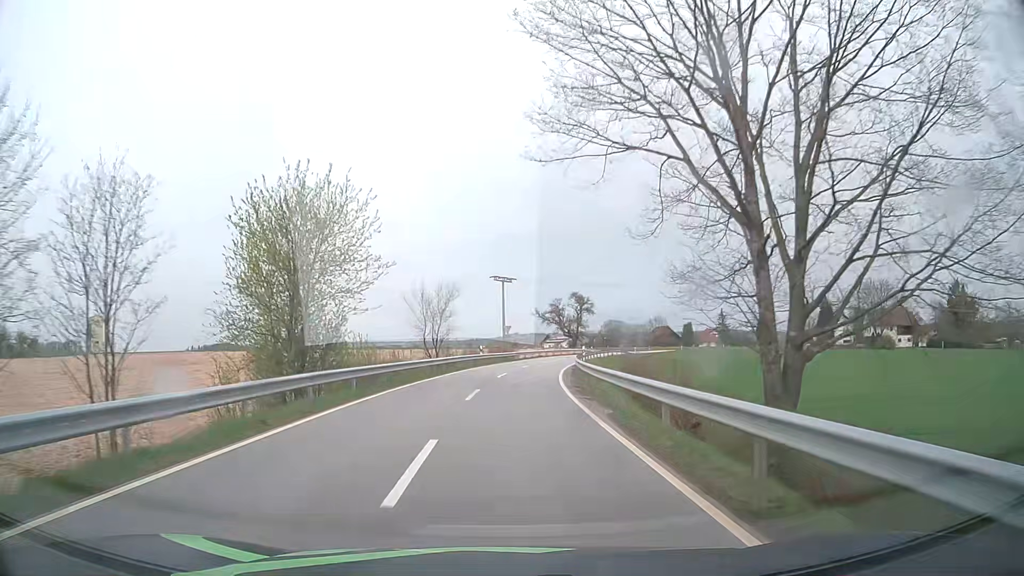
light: Day
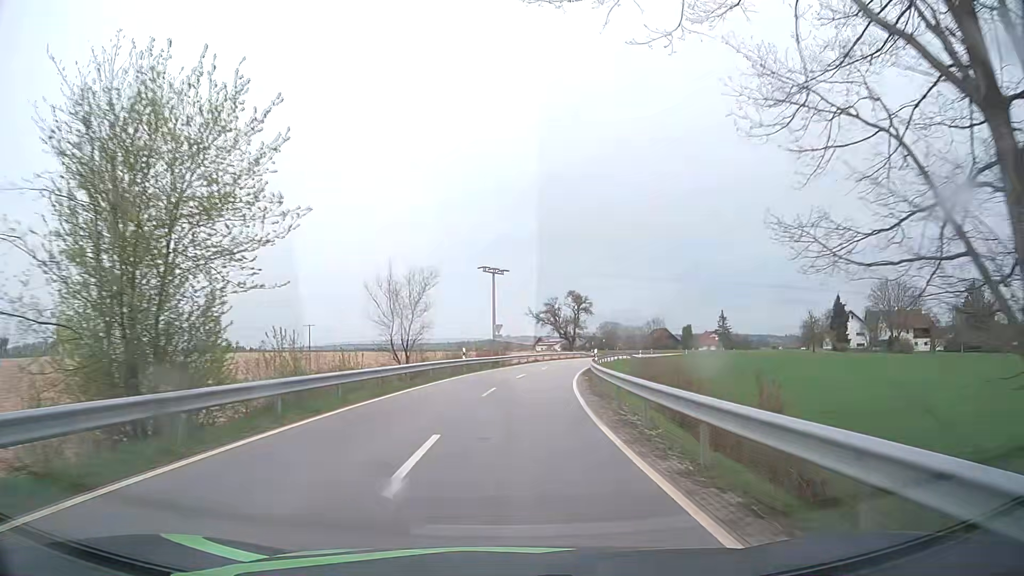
(+0.1, +10.5) m; +1°
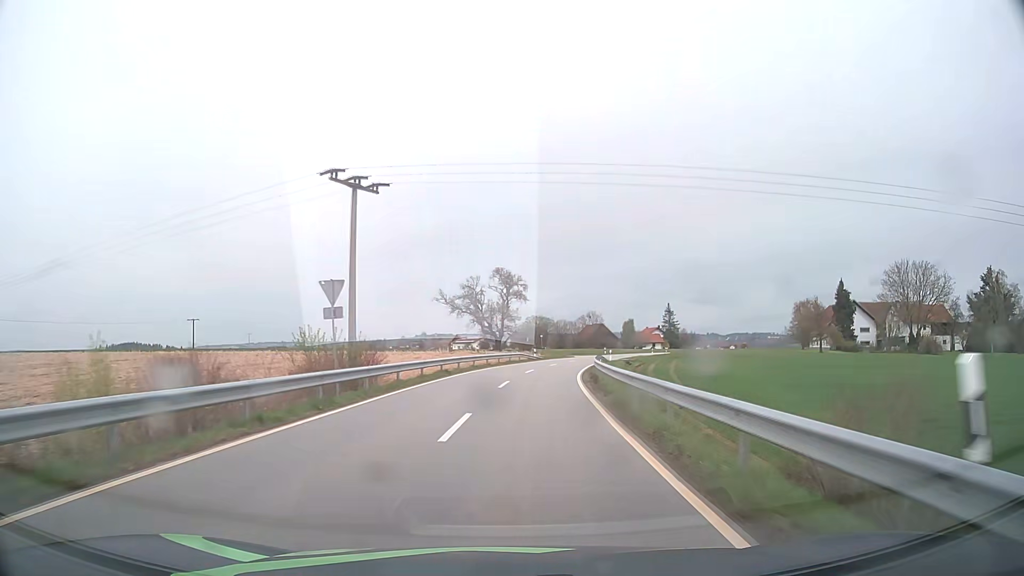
(+1.8, +33.7) m; +7°
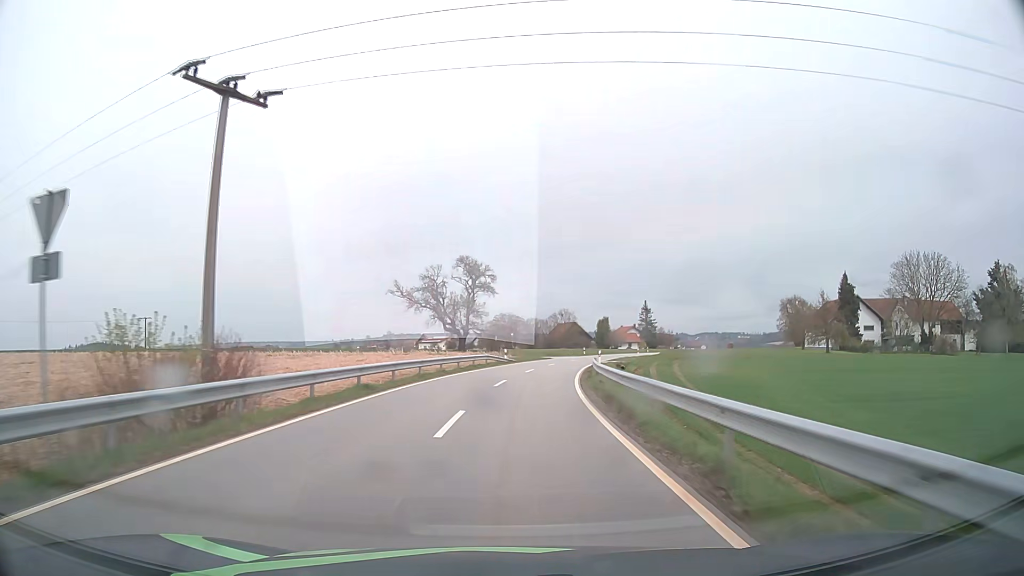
(+0.3, +11.9) m; +3°
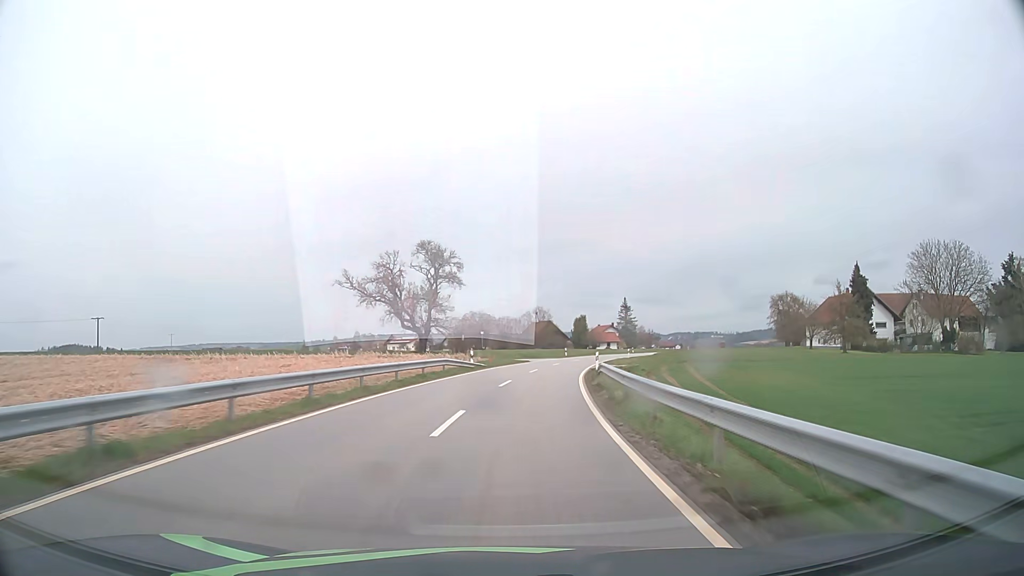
(+0.3, +12.1) m; +2°
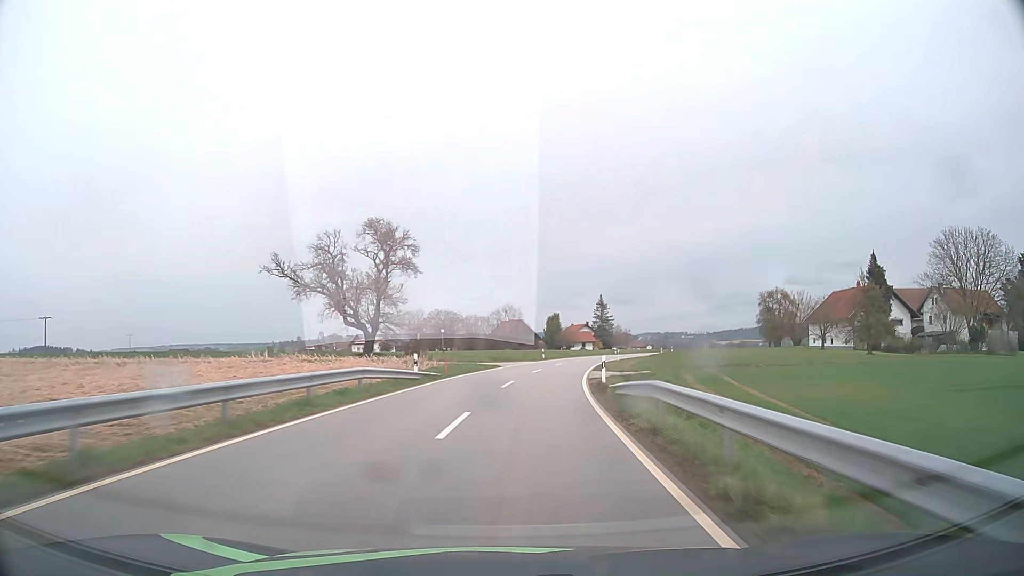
(+0.3, +12.4) m; +3°
